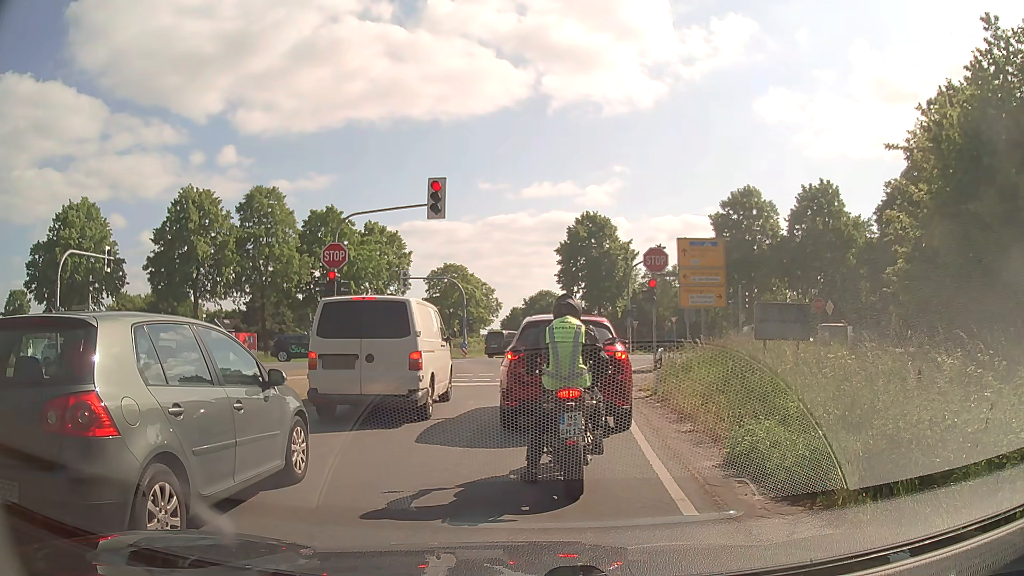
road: secondary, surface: asphalt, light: Day
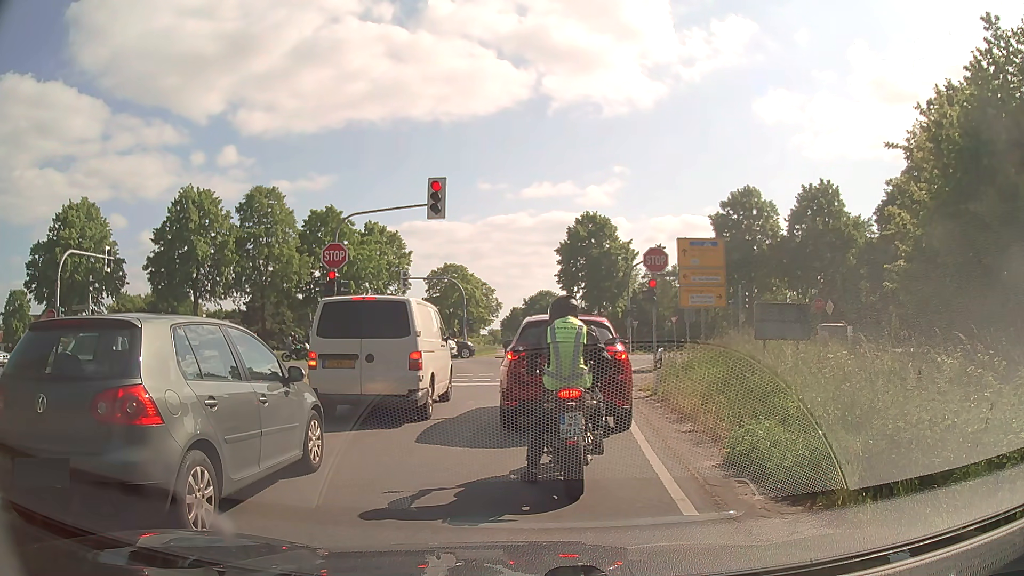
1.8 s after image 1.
(0.0, 0.0) m; 0°
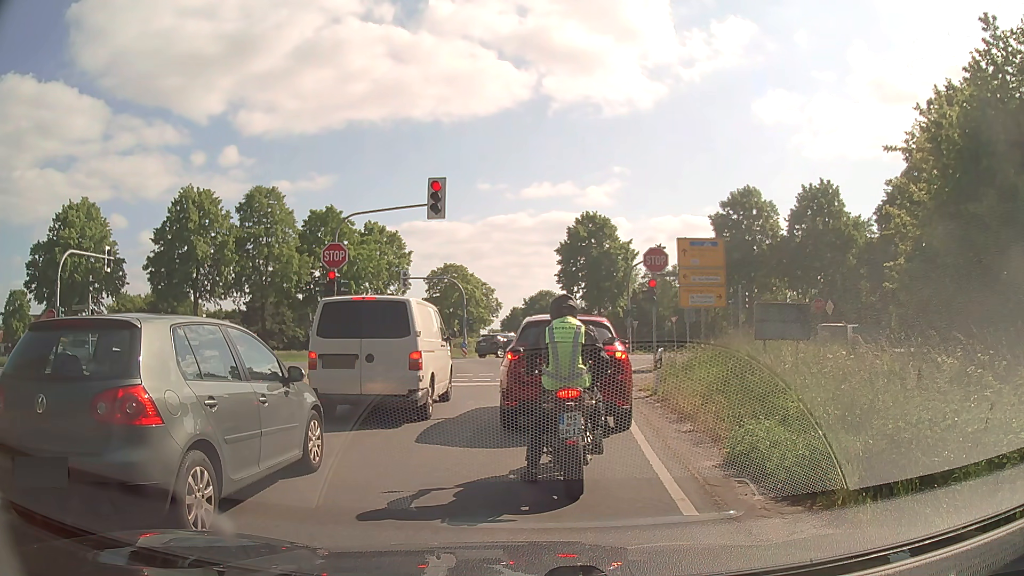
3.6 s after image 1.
(0.0, 0.0) m; 0°
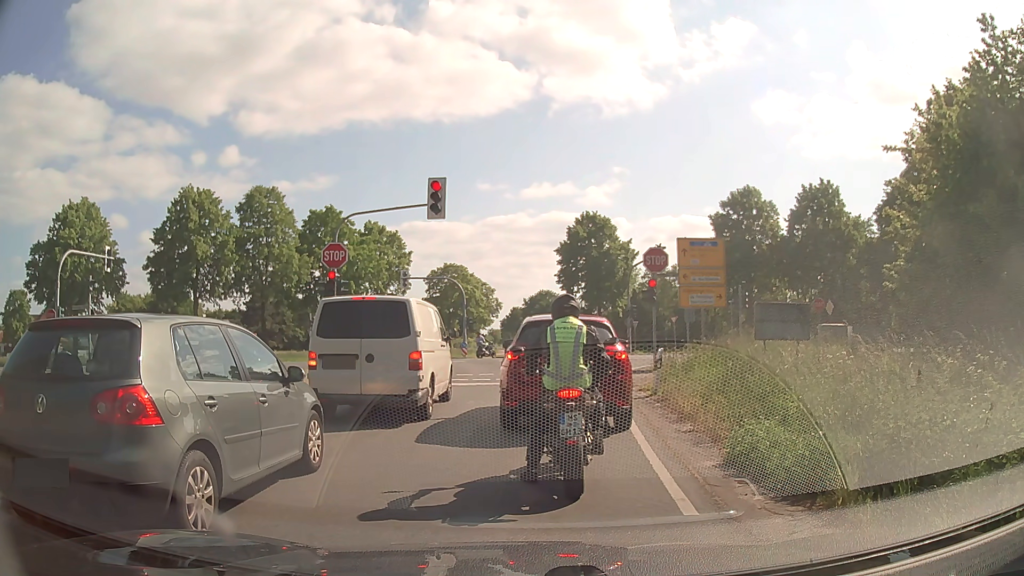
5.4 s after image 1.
(0.0, 0.0) m; 0°
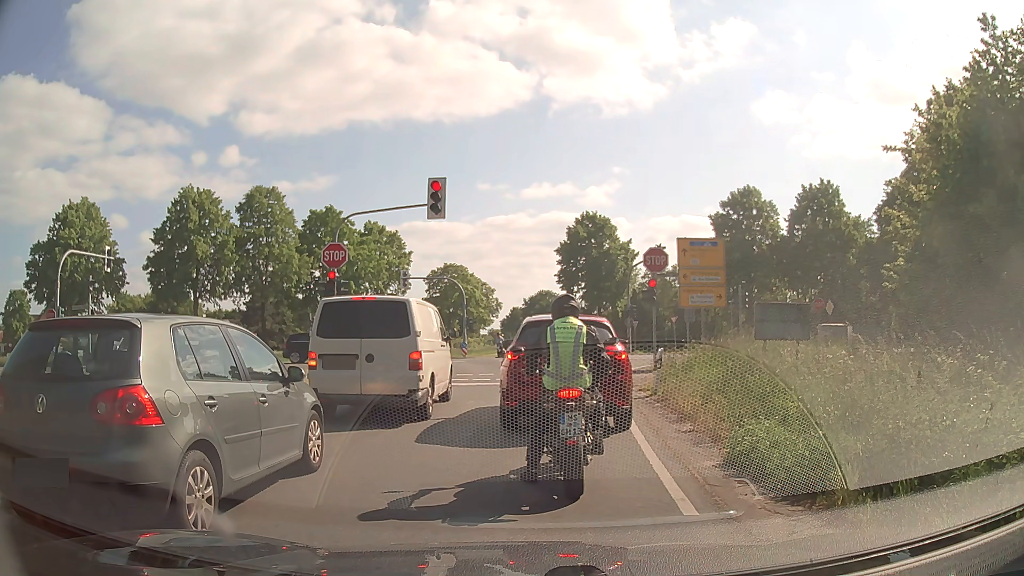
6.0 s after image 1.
(0.0, 0.0) m; 0°
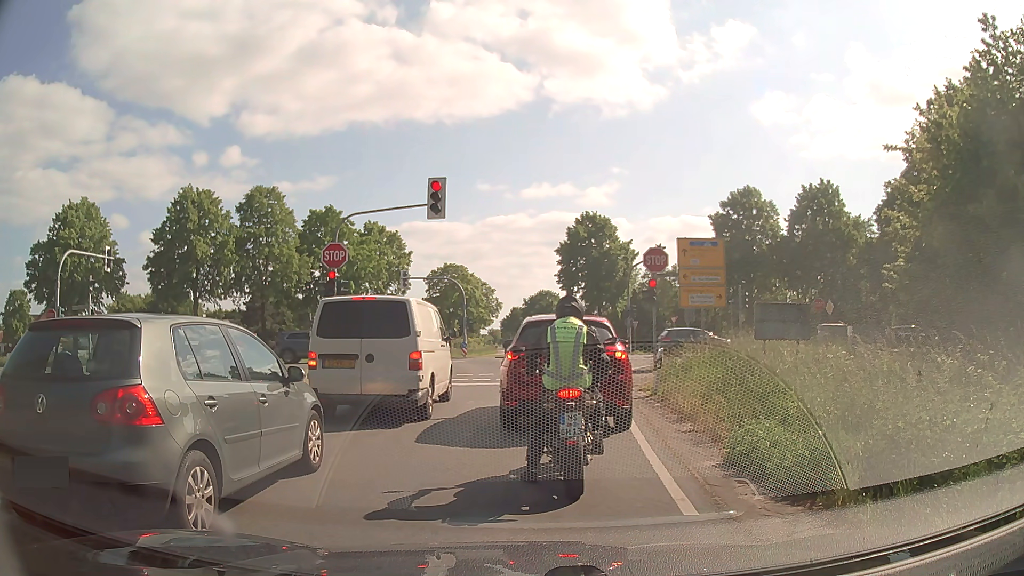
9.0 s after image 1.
(0.0, 0.0) m; 0°
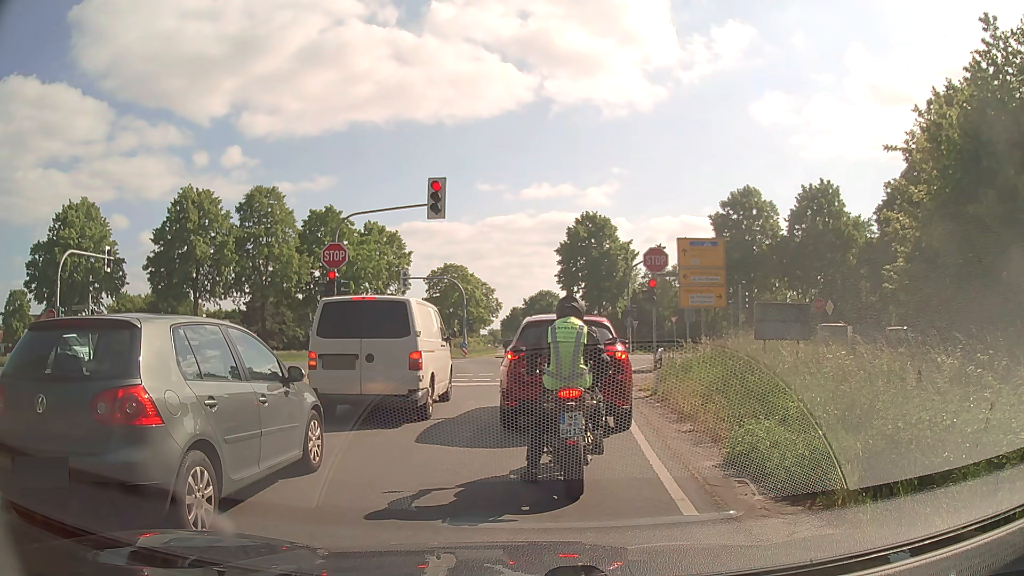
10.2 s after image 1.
(0.0, 0.0) m; 0°
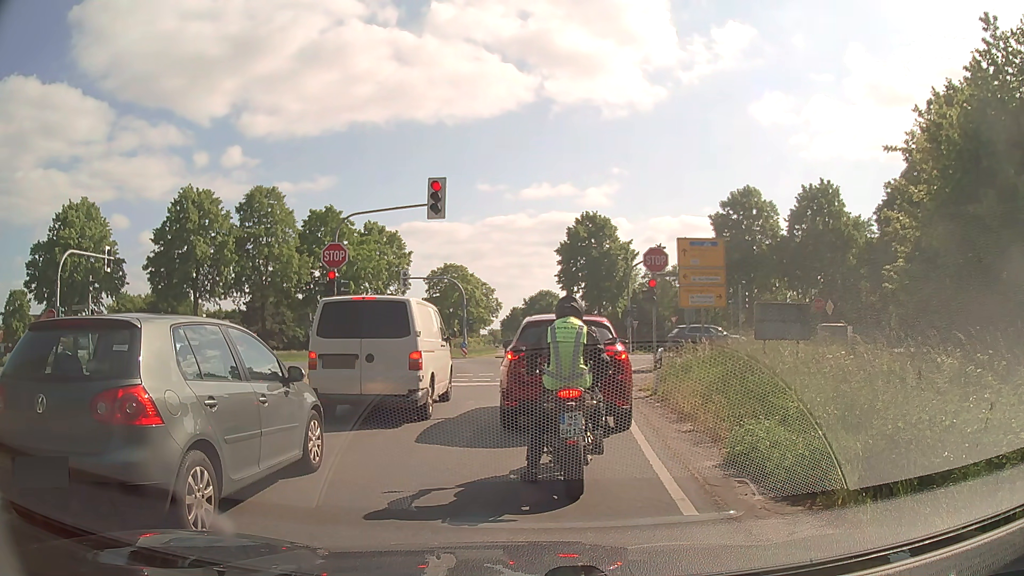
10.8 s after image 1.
(0.0, 0.0) m; 0°
(0, +10) (+1, +20) (+2, +30) (+2, +40) (+2, +50) (+2, +60) (+2, +70) (+3, +80) (+3, +90) (+4, +100) m
